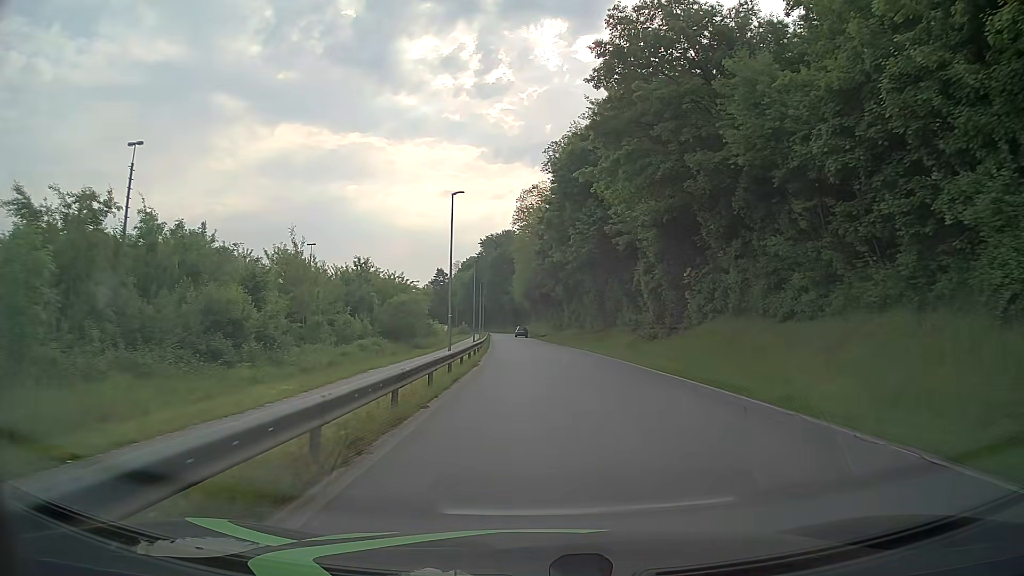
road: residential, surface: asphalt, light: Day
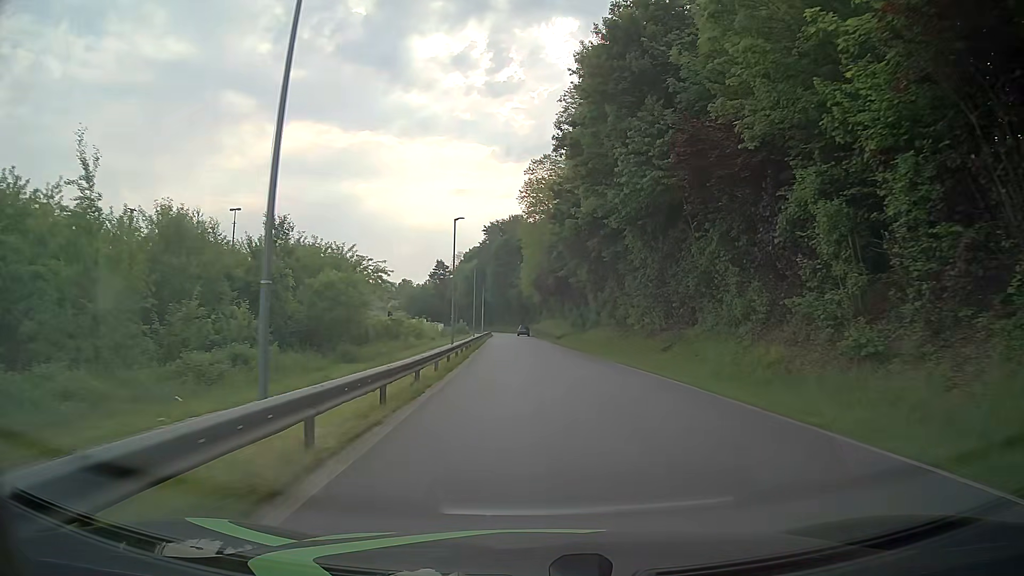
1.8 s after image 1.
(-0.1, +23.7) m; -1°
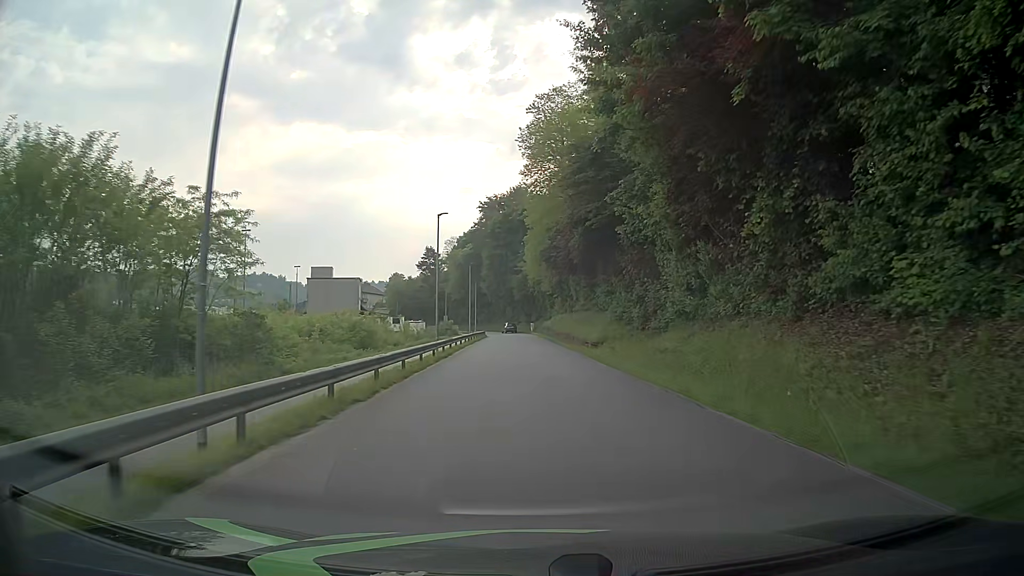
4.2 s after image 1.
(-0.2, +31.7) m; 0°
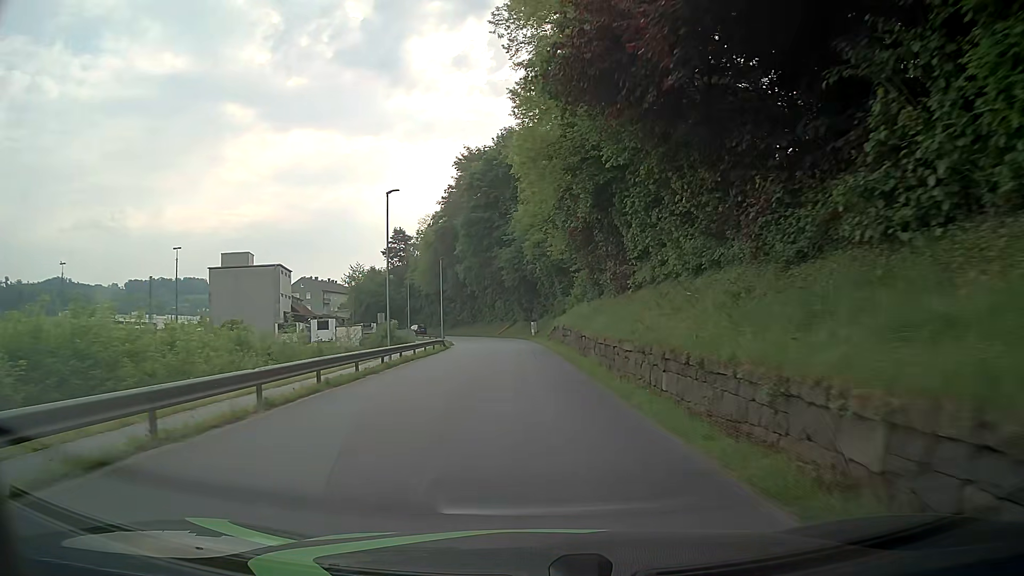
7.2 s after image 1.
(-0.2, +39.7) m; -1°
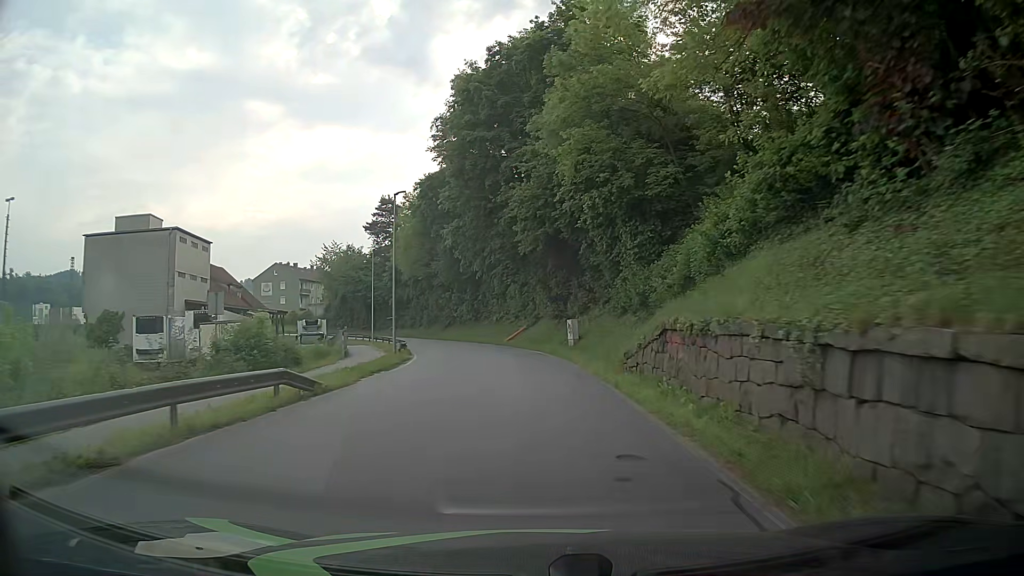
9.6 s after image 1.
(-0.7, +31.7) m; -2°
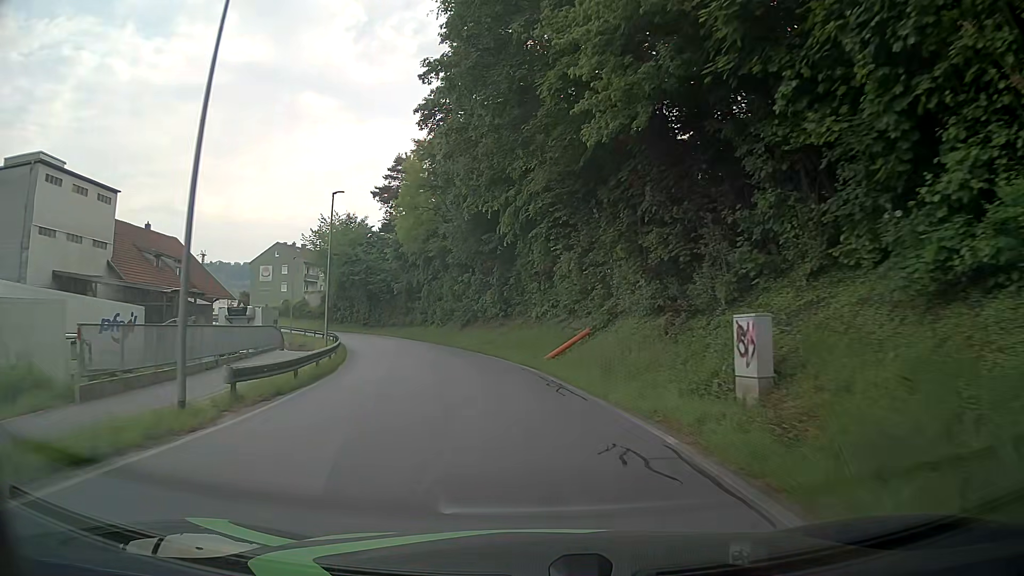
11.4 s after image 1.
(-0.4, +23.8) m; -4°
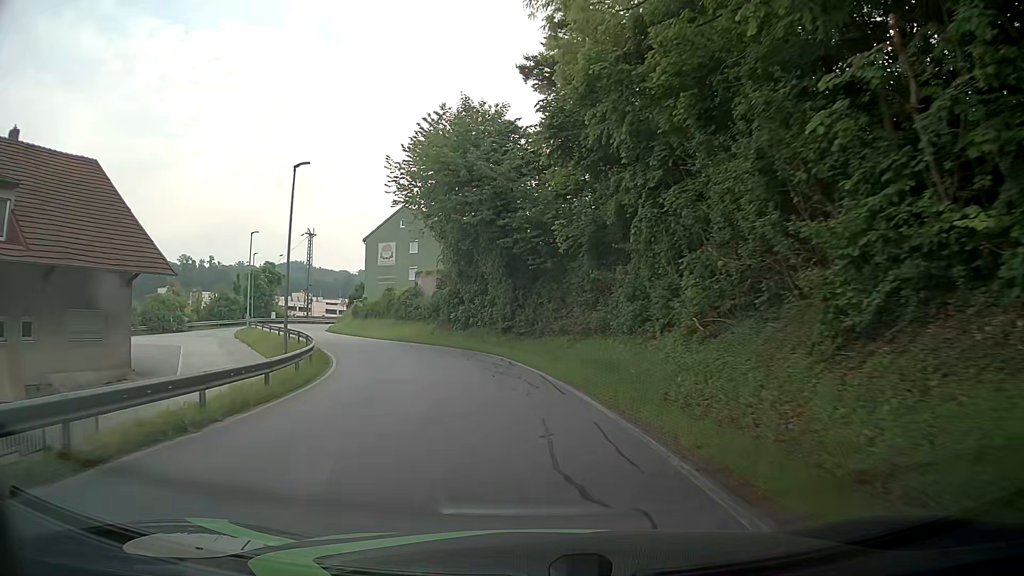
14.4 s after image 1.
(-5.7, +38.6) m; -17°
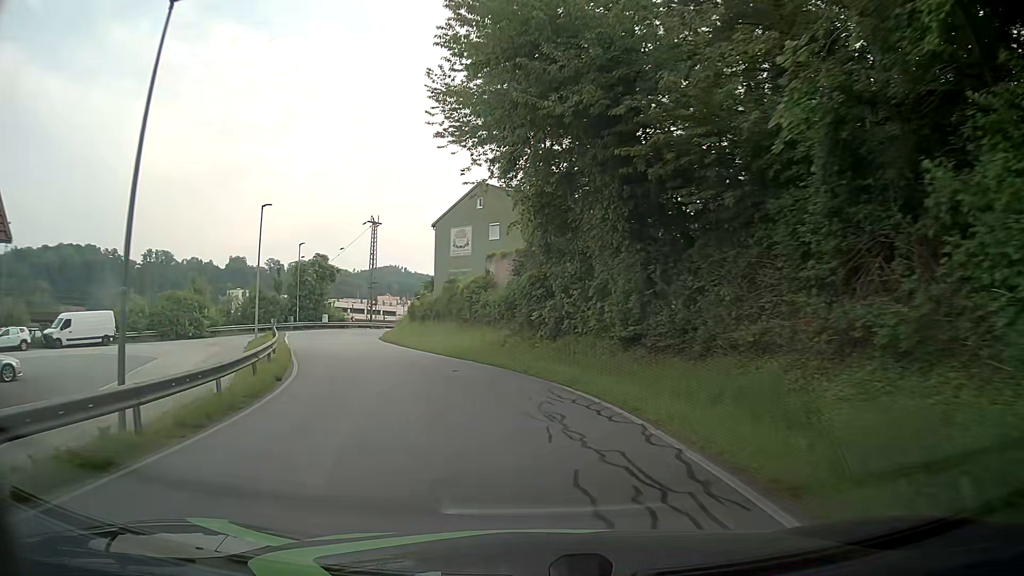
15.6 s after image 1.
(-1.1, +14.8) m; -9°
(-1, +10) (-3, +20) (-6, +29) (-10, +38) (-13, +48) (-14, +58) (-12, +68) (-7, +76) (-1, +84) (+5, +92) m
